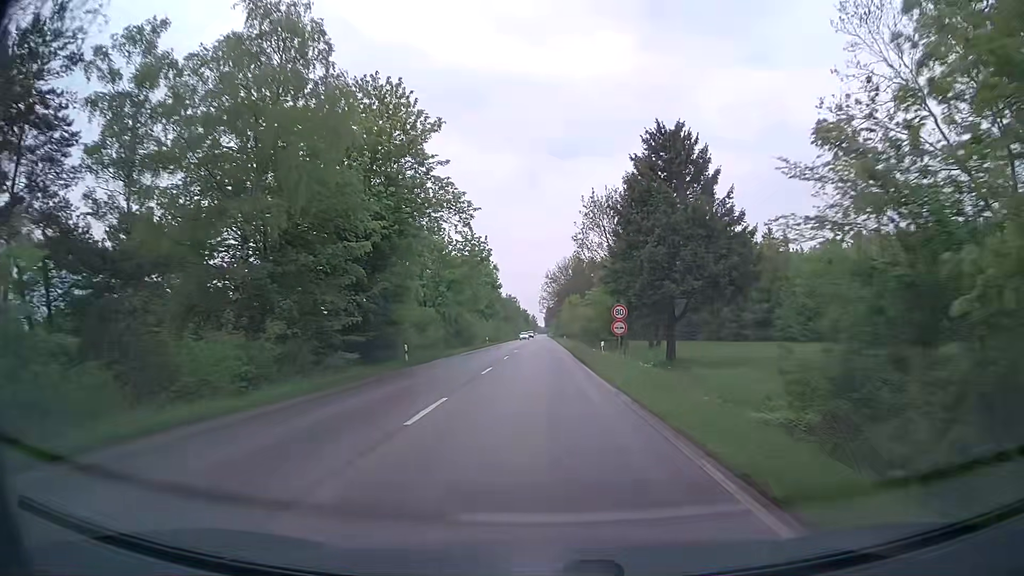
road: secondary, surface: asphalt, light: Day
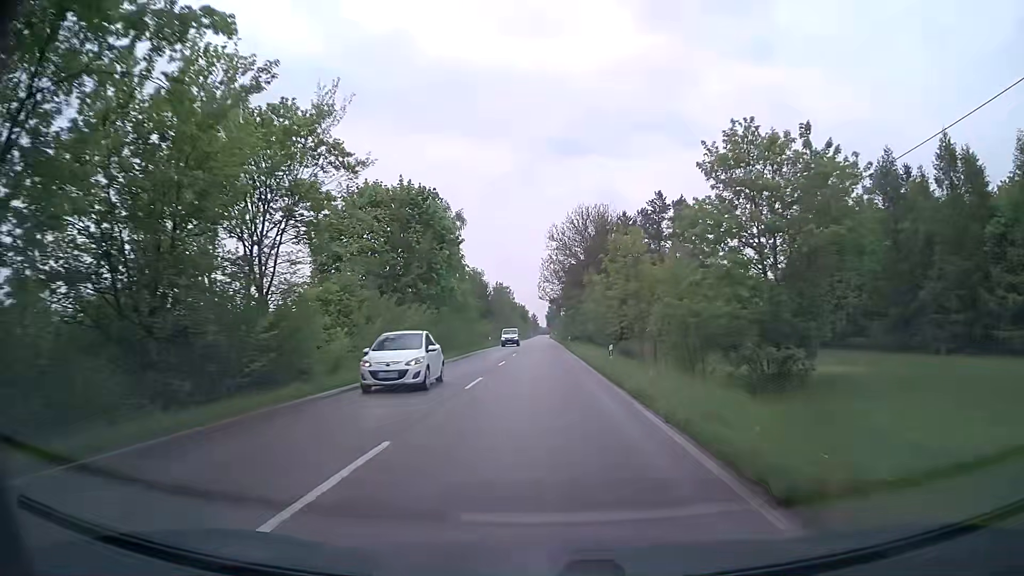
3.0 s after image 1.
(-0.1, +53.2) m; 0°
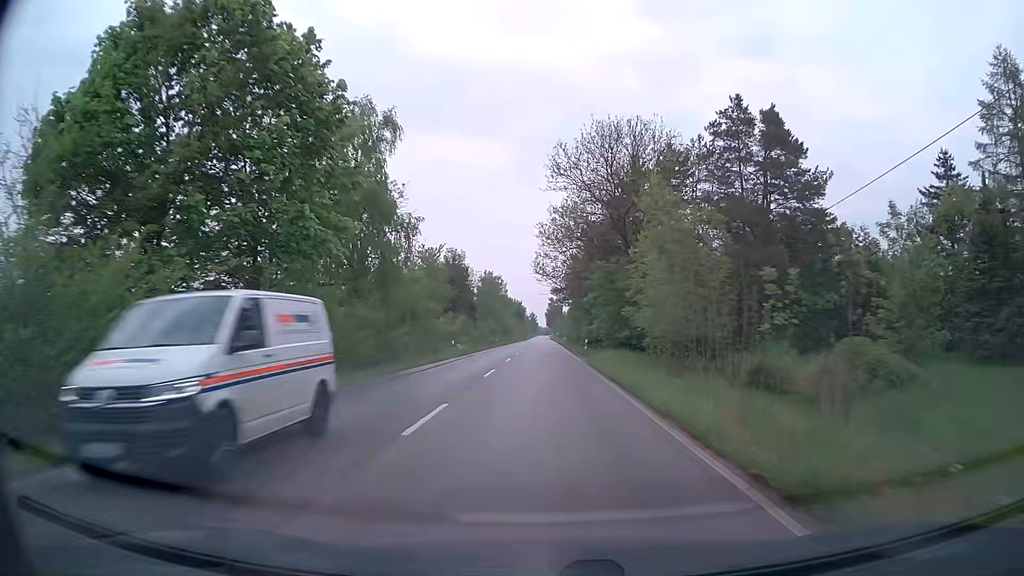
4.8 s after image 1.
(0.0, +31.4) m; 0°
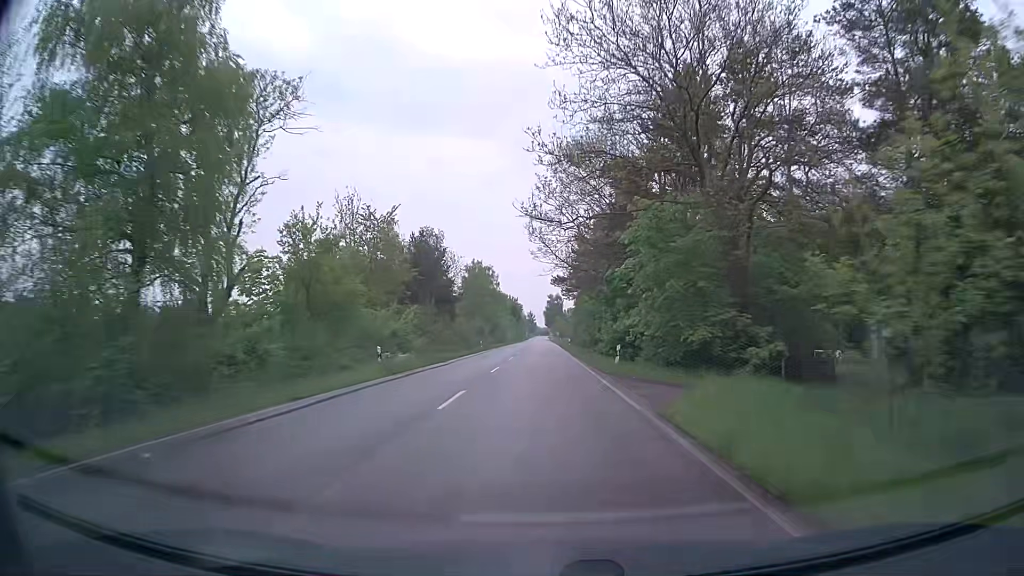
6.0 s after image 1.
(0.0, +20.8) m; 0°
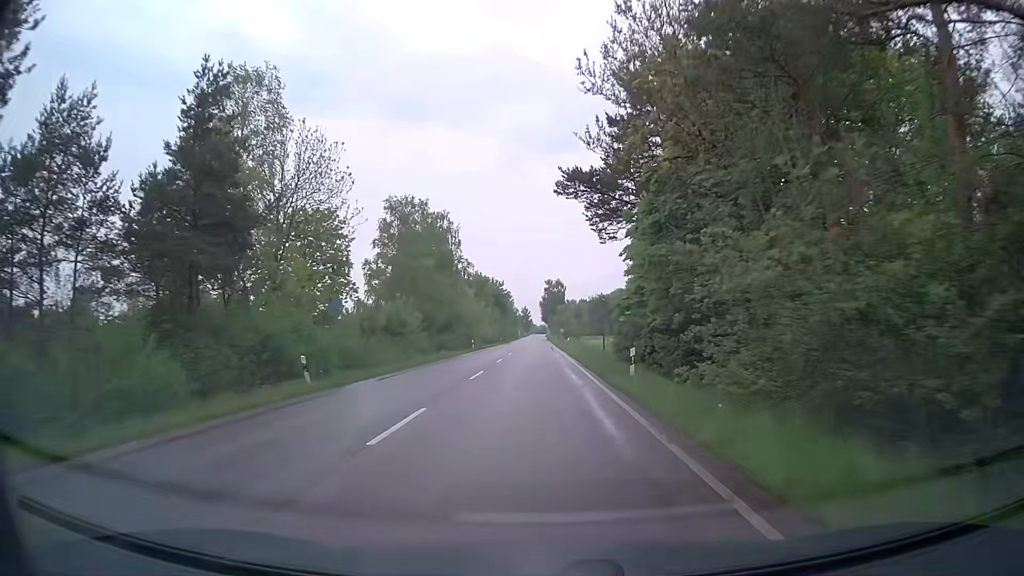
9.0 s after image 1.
(+0.1, +52.0) m; 0°
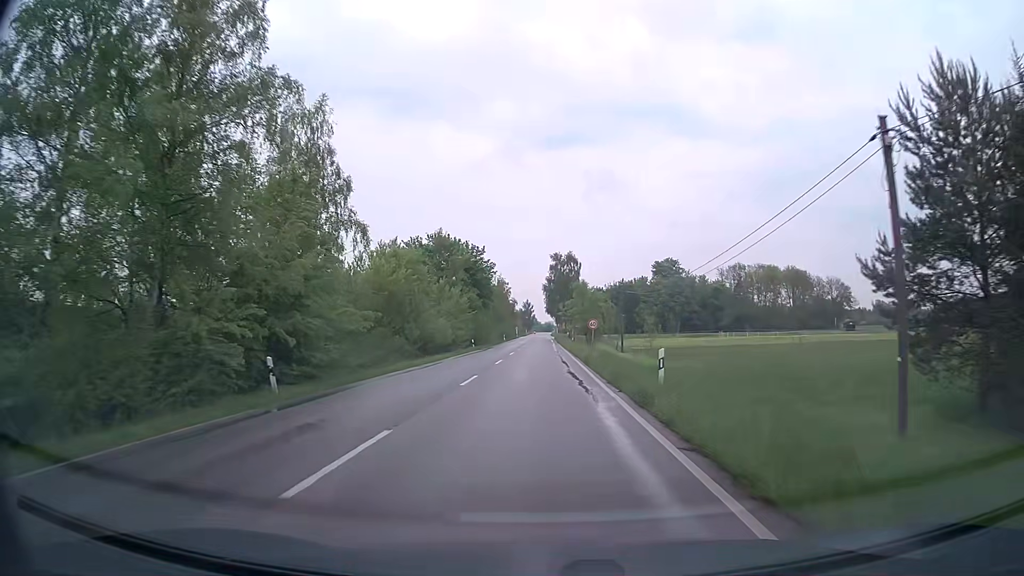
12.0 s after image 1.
(+0.3, +50.7) m; 0°
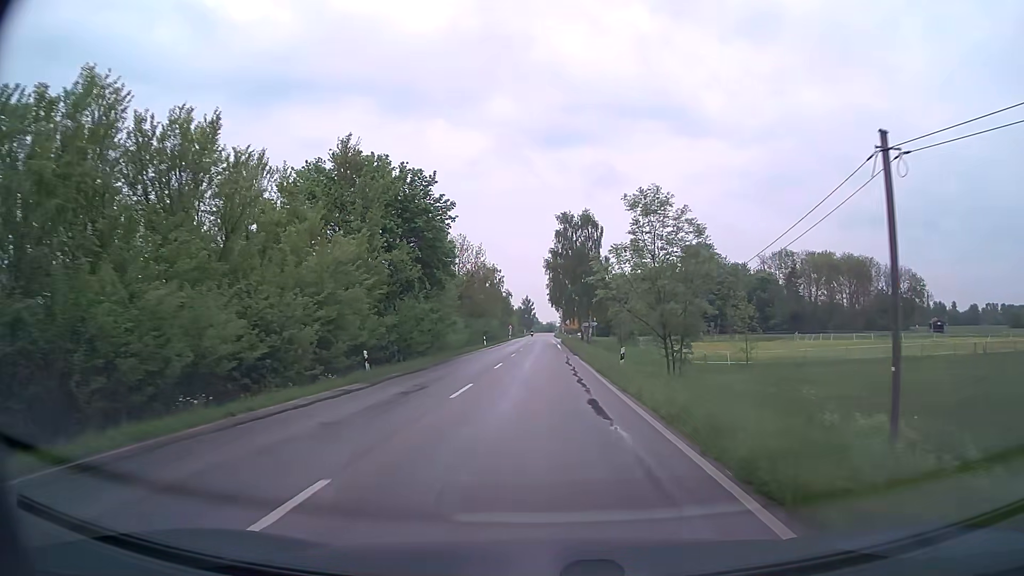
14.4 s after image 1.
(0.0, +39.2) m; 0°
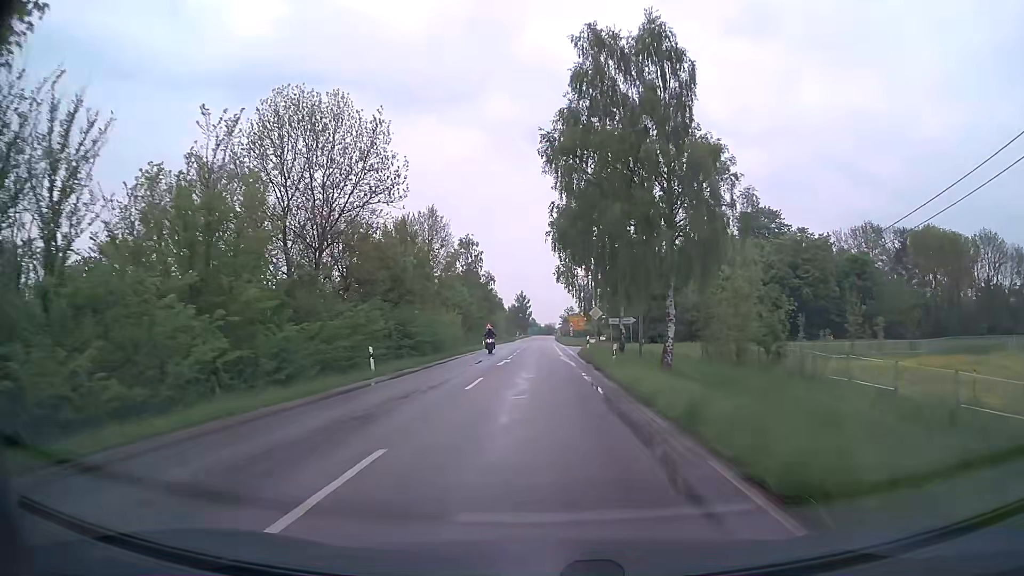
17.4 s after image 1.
(+0.1, +47.2) m; 0°
(0, +10) (0, +20) (0, +30) (0, +40) (0, +50) (0, +60) (0, +70) (0, +80) (0, +90) (0, +100) m
